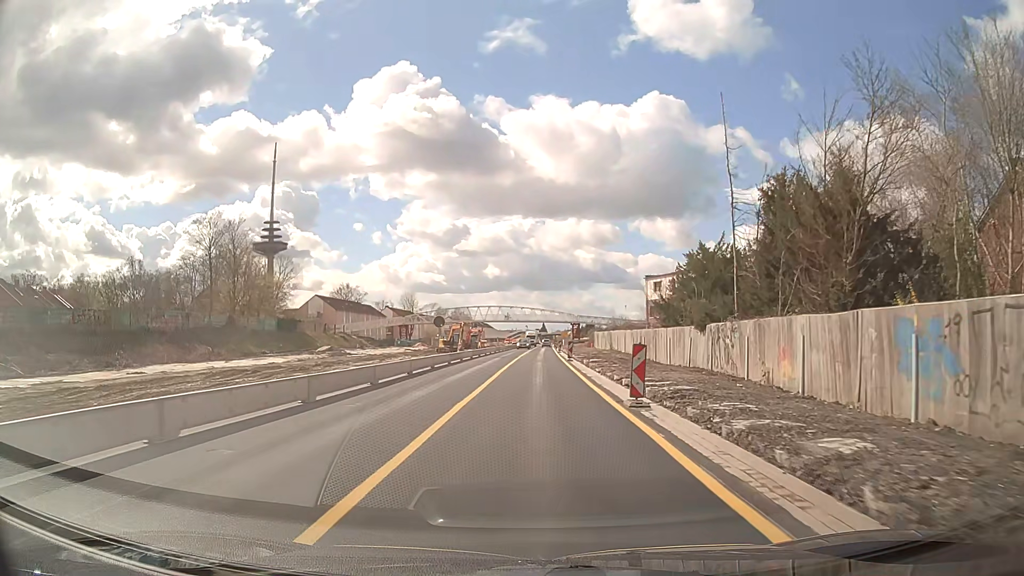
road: trunk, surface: asphalt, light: Day
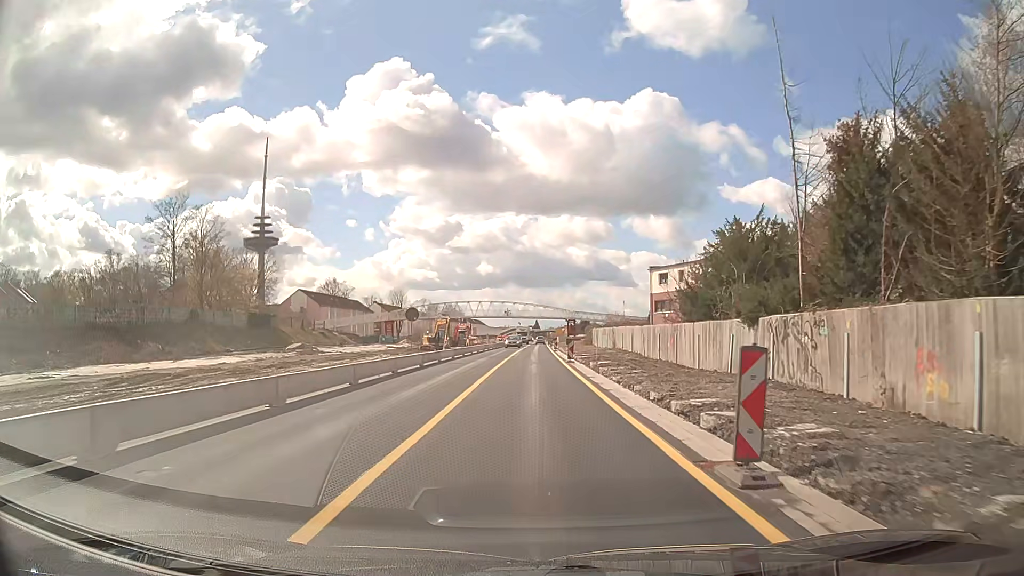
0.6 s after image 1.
(0.0, +7.6) m; 0°
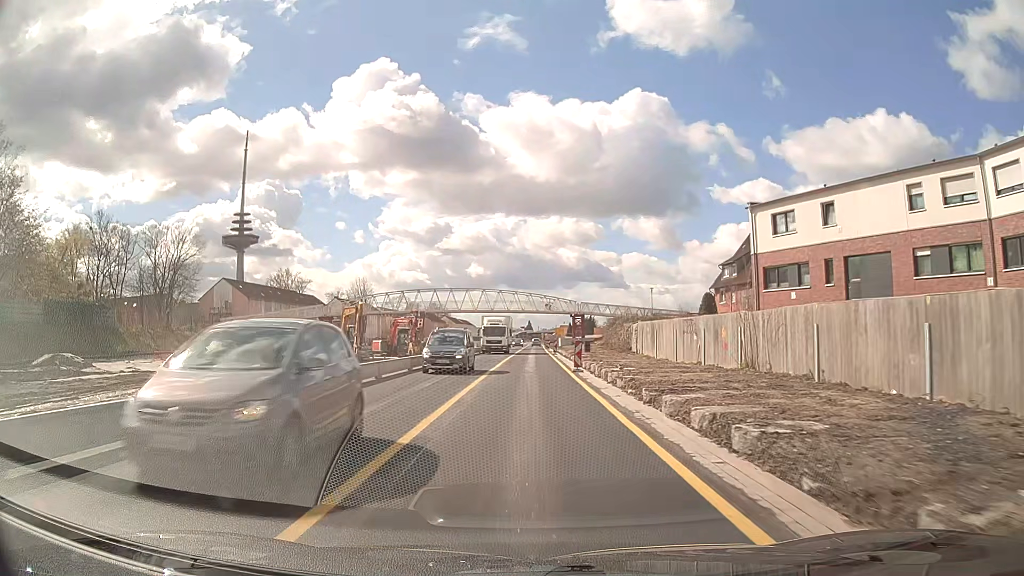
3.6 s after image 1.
(+0.5, +38.1) m; +1°
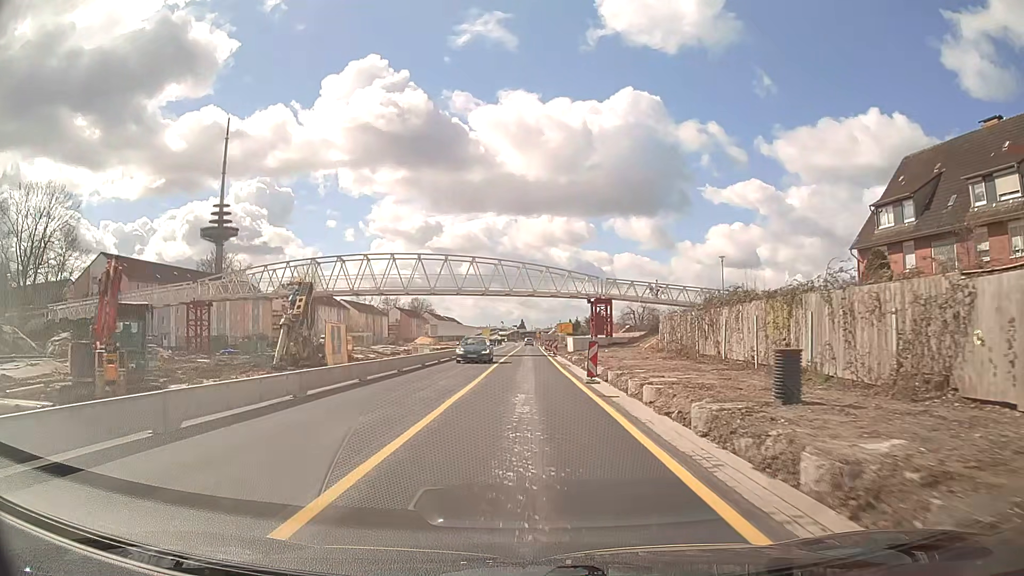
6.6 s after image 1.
(+0.2, +38.2) m; +1°
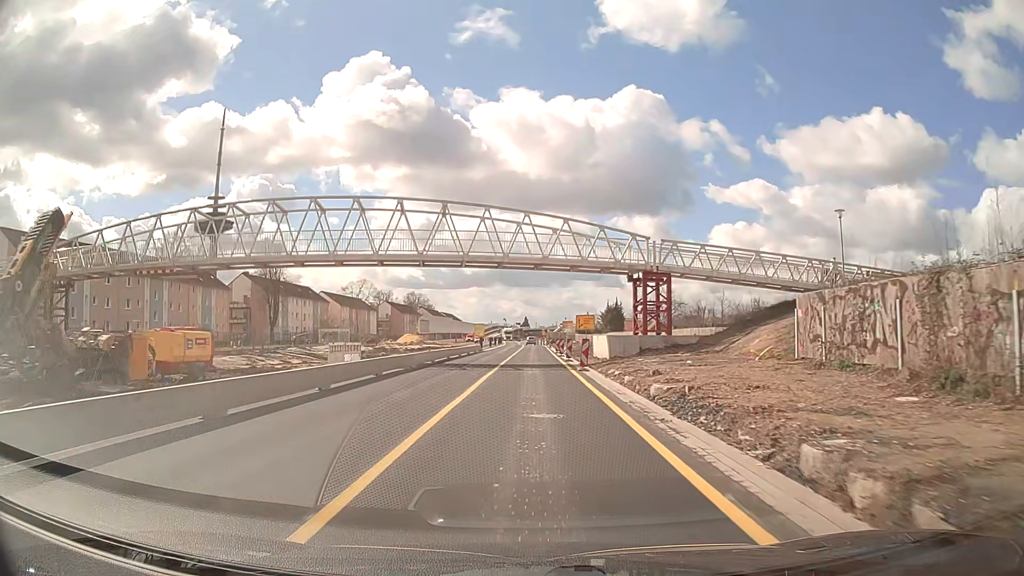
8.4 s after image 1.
(-0.1, +22.9) m; 0°
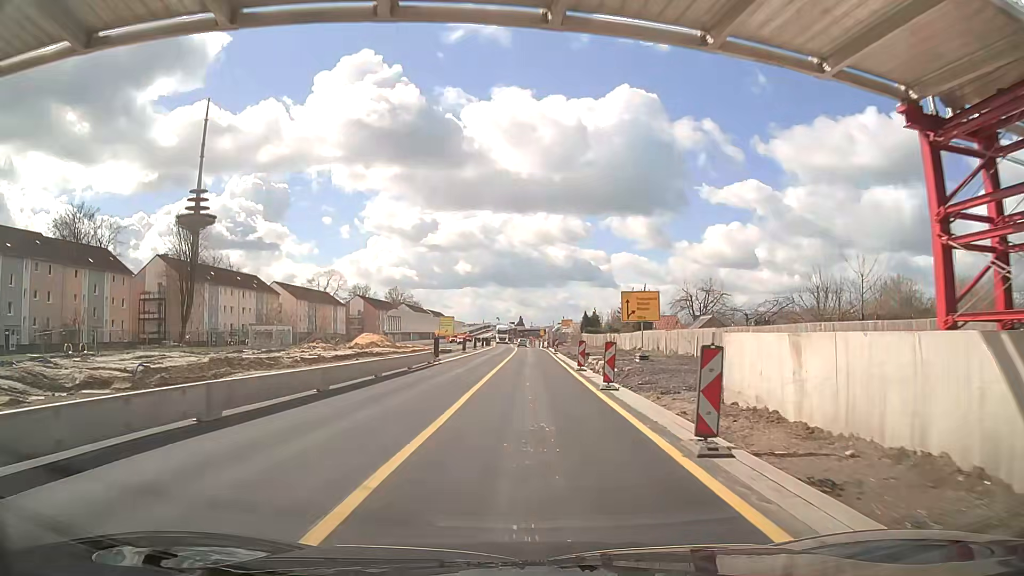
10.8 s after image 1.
(+0.1, +30.5) m; +1°
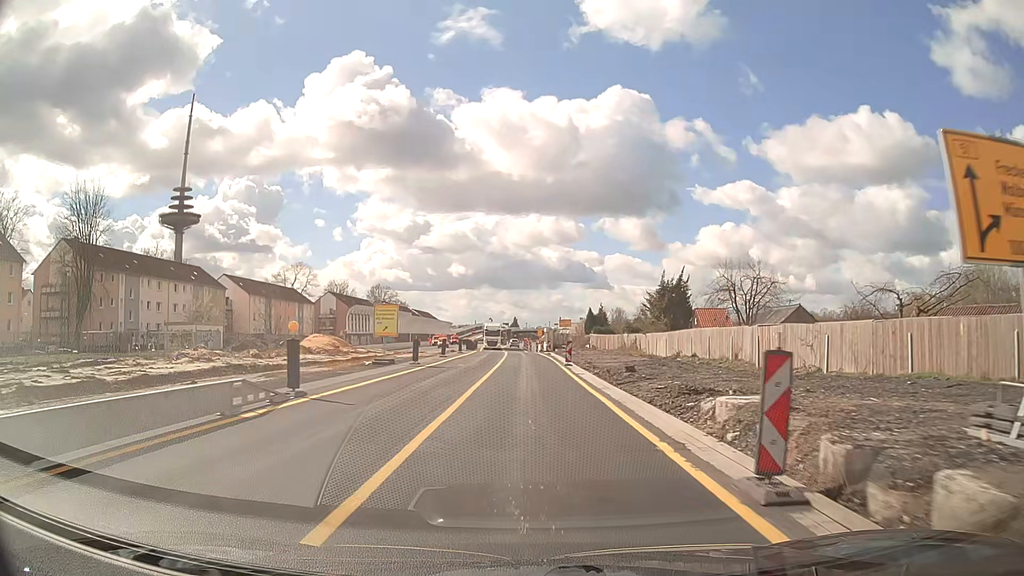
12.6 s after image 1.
(-0.1, +22.9) m; 0°
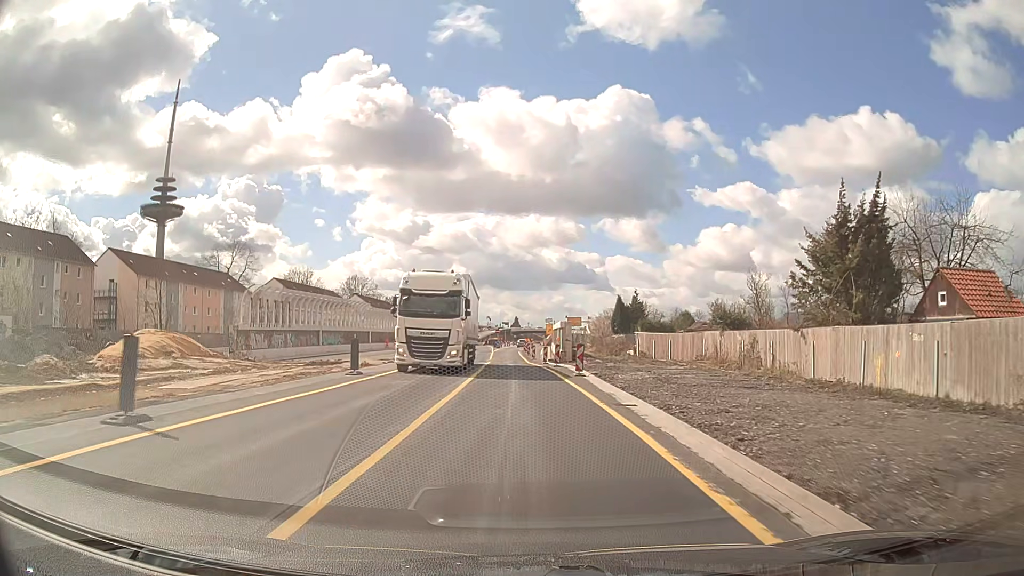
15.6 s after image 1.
(0.0, +38.2) m; 0°
(0, +10) (0, +20) (-1, +30) (-1, +40) (-1, +50) (-2, +60) (-2, +70) (-3, +80) (-3, +90) (-3, +100) m
